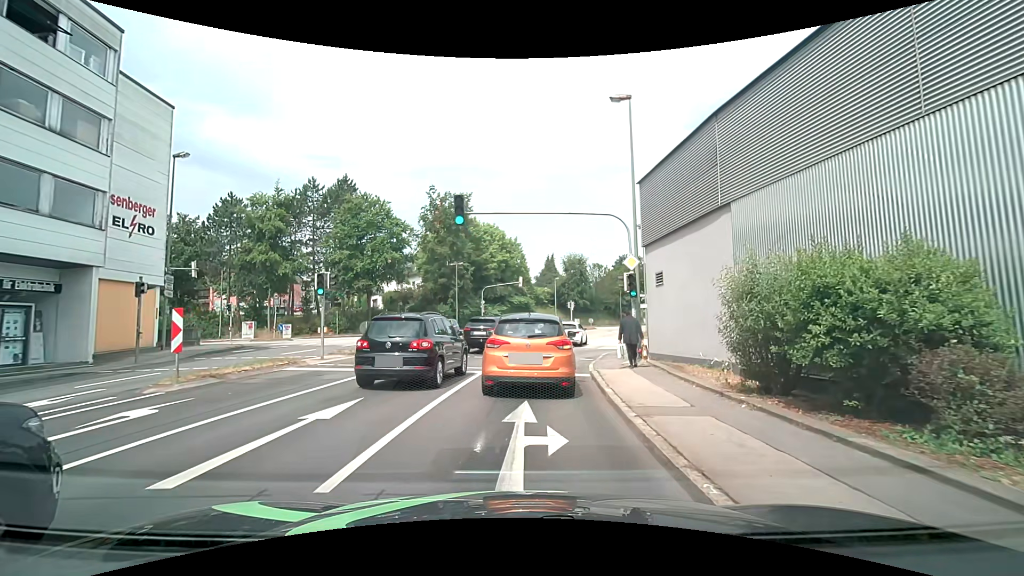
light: Day
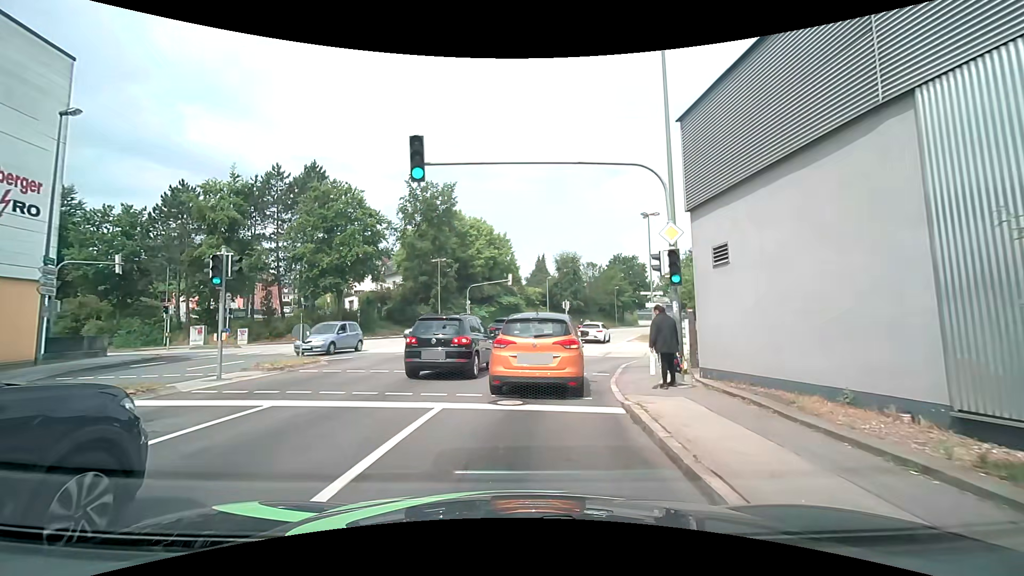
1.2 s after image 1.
(0.0, +5.7) m; -2°
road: tertiary_link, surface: asphalt
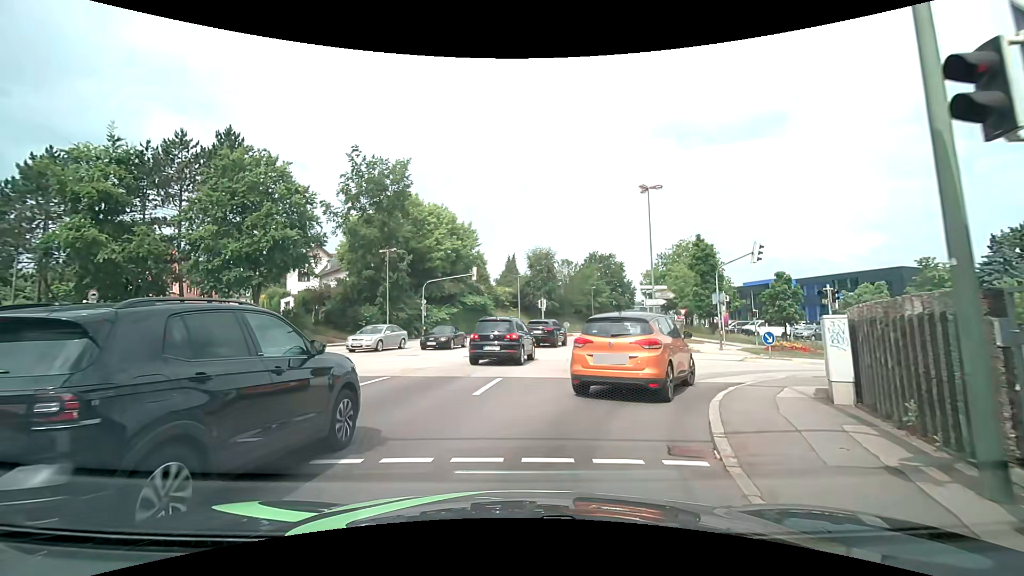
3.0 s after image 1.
(+0.4, +9.1) m; +6°
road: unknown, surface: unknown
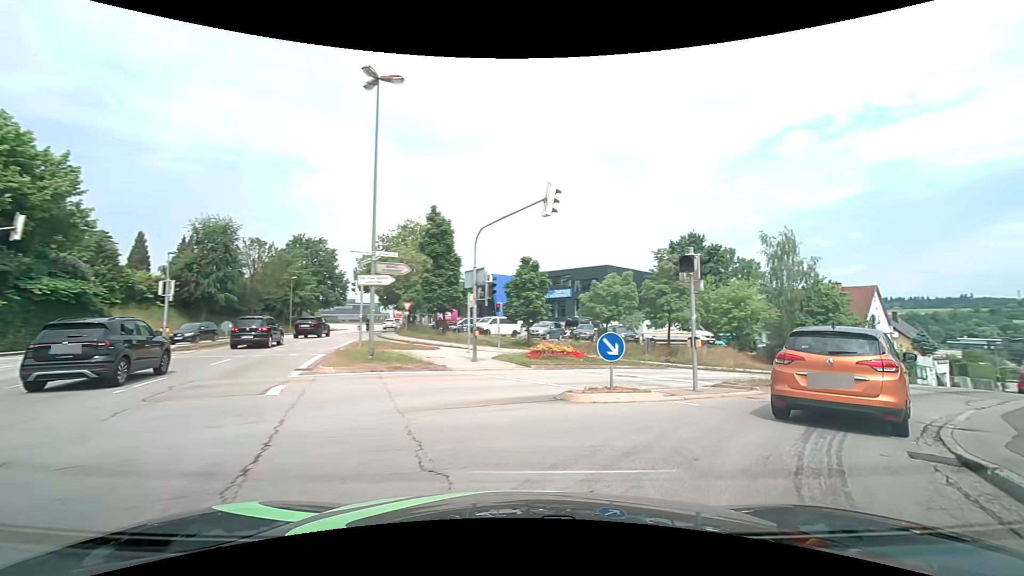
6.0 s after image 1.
(+2.9, +14.5) m; +32°
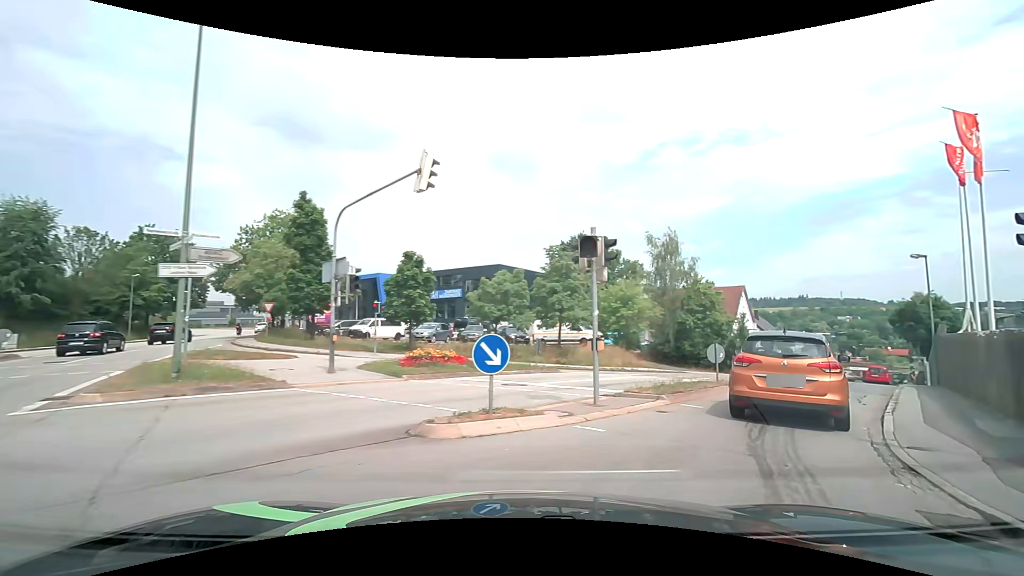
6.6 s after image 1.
(+0.3, +3.1) m; +13°
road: tertiary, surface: asphalt
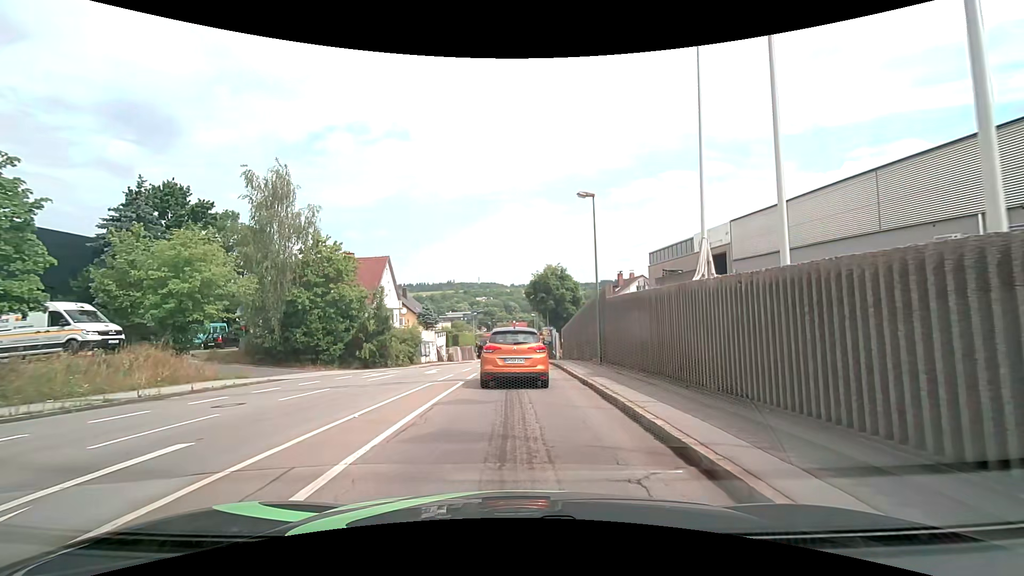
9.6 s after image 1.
(+6.9, +14.8) m; +37°
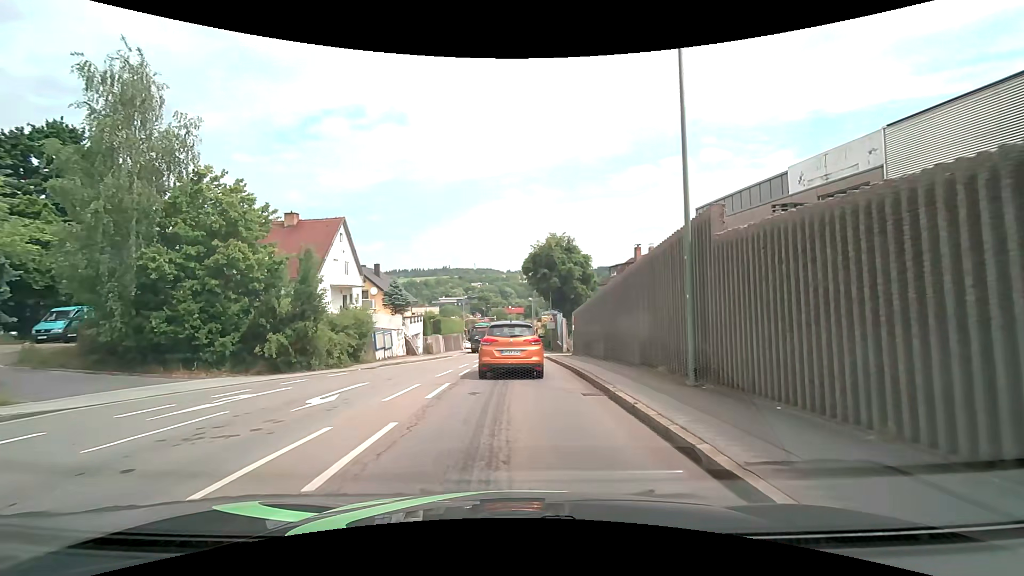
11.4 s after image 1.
(-0.1, +12.6) m; 0°
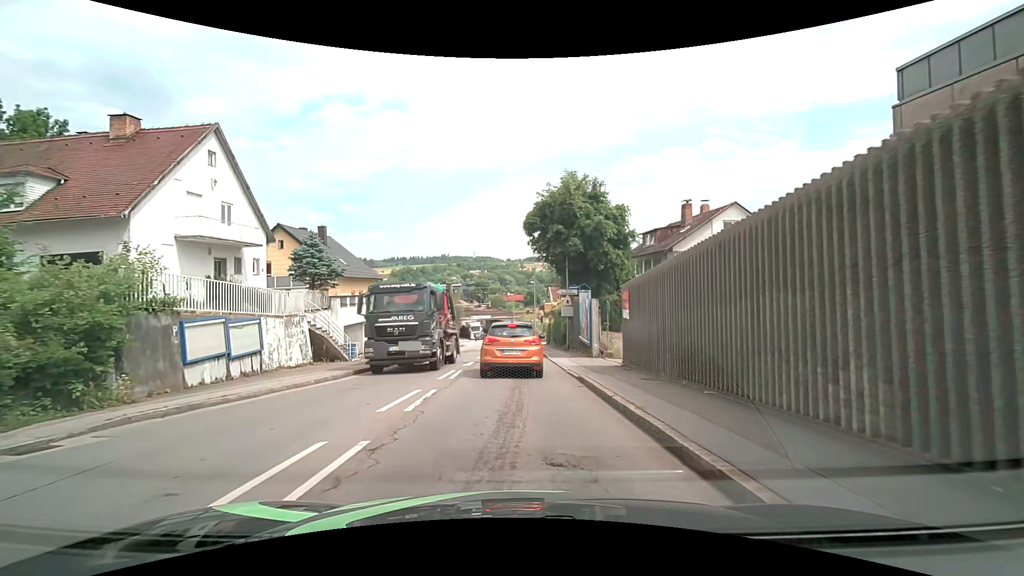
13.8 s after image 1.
(0.0, +17.1) m; 0°
